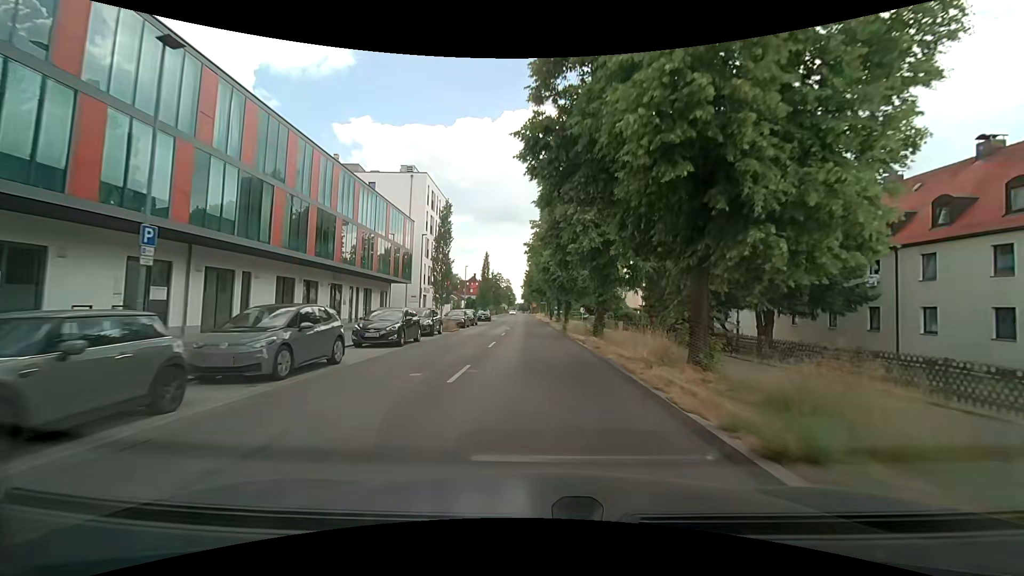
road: secondary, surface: asphalt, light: Day
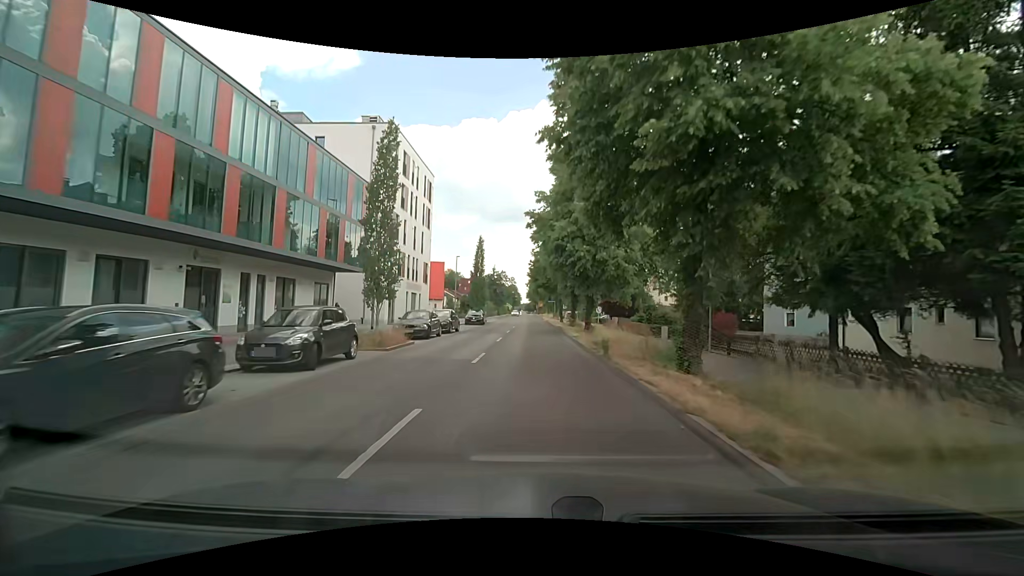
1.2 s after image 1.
(-0.3, +14.6) m; -1°
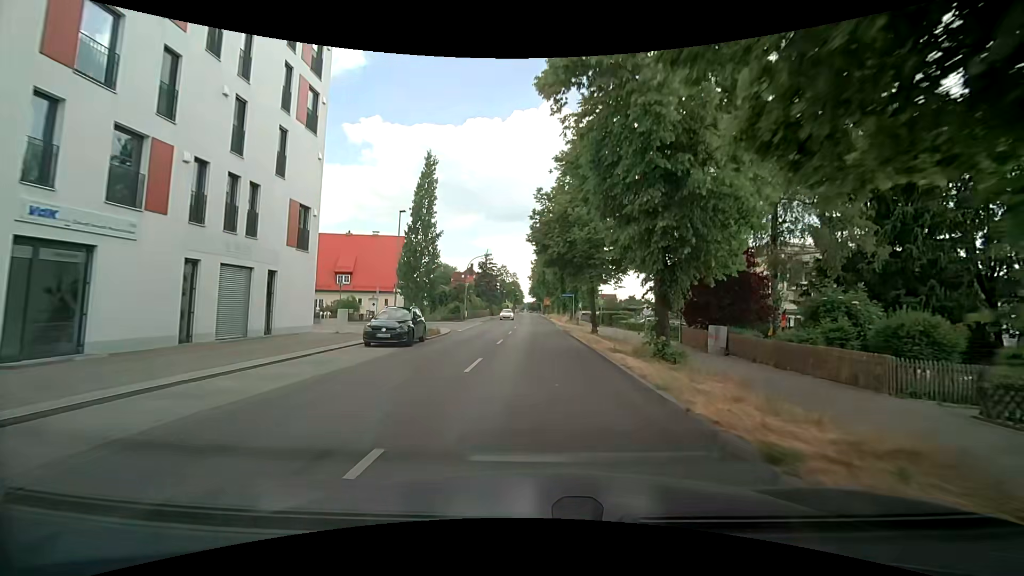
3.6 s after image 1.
(-0.2, +29.1) m; 0°
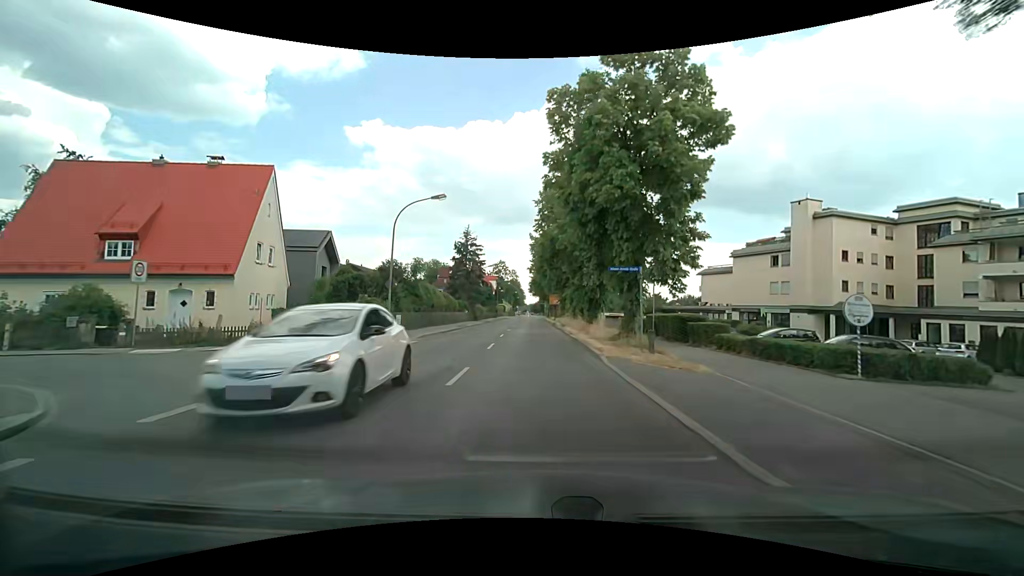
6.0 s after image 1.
(+0.1, +29.1) m; -1°
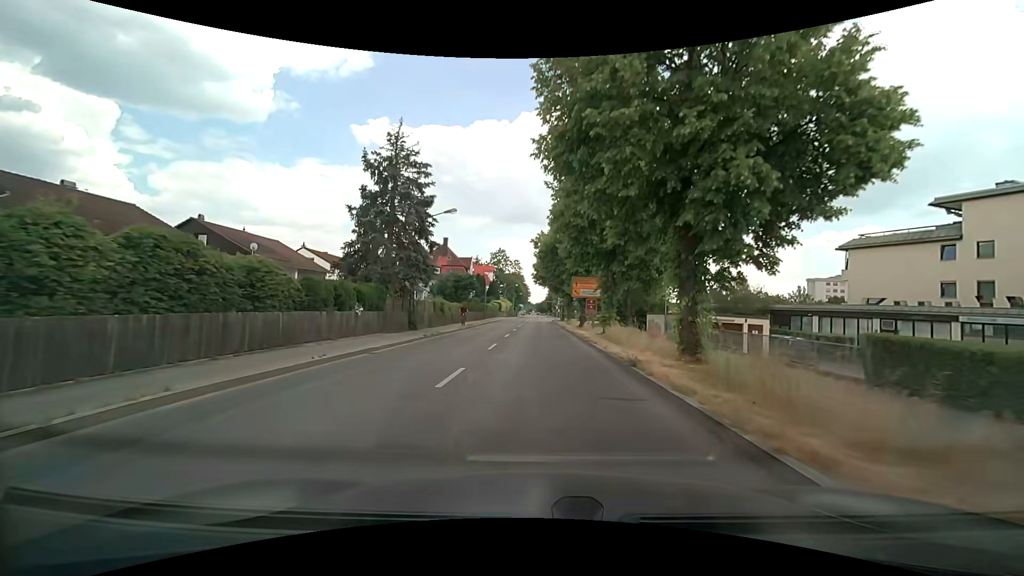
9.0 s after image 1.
(+0.1, +36.3) m; +1°
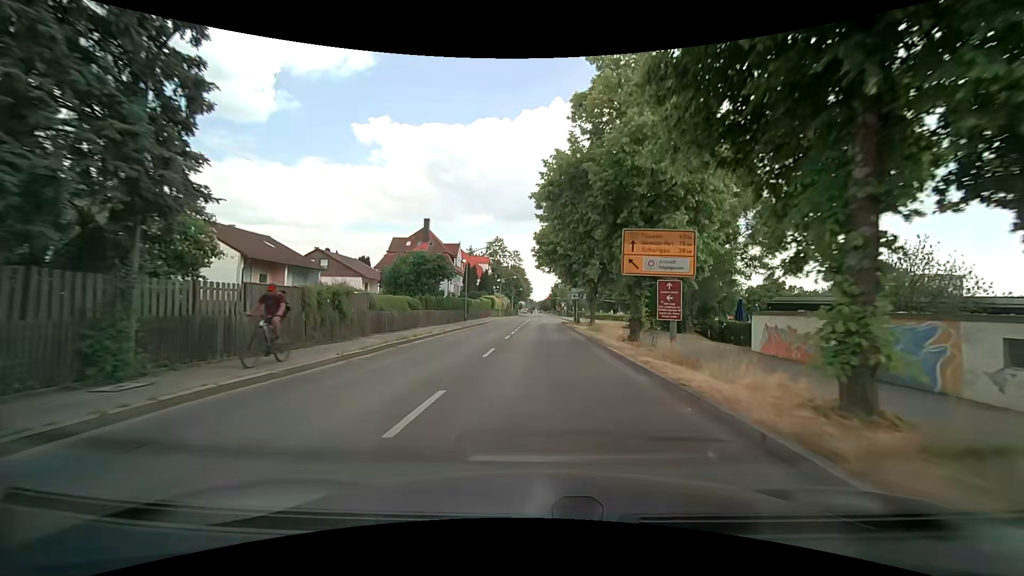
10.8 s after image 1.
(-0.2, +21.5) m; -1°
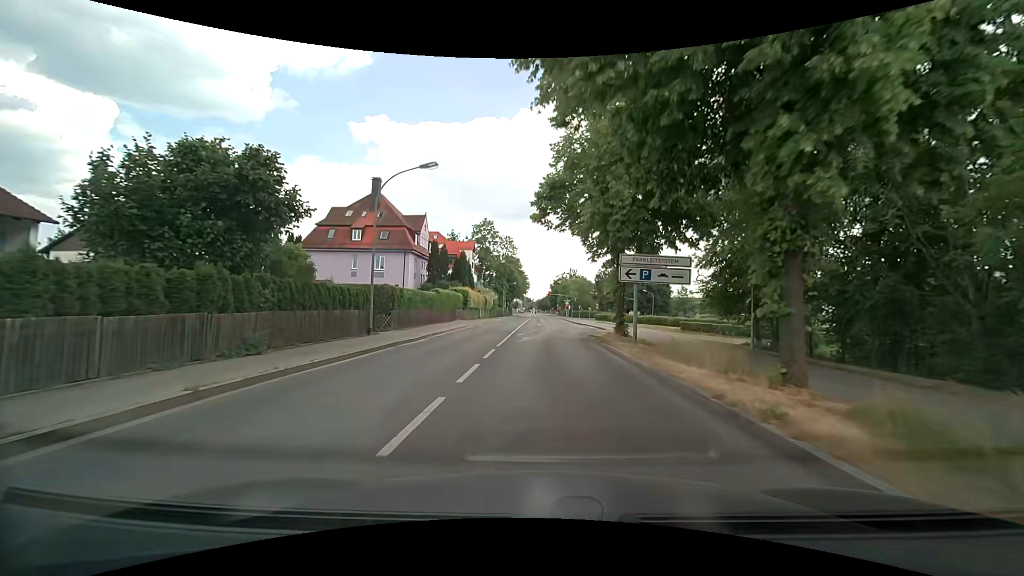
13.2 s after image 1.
(0.0, +27.7) m; 0°
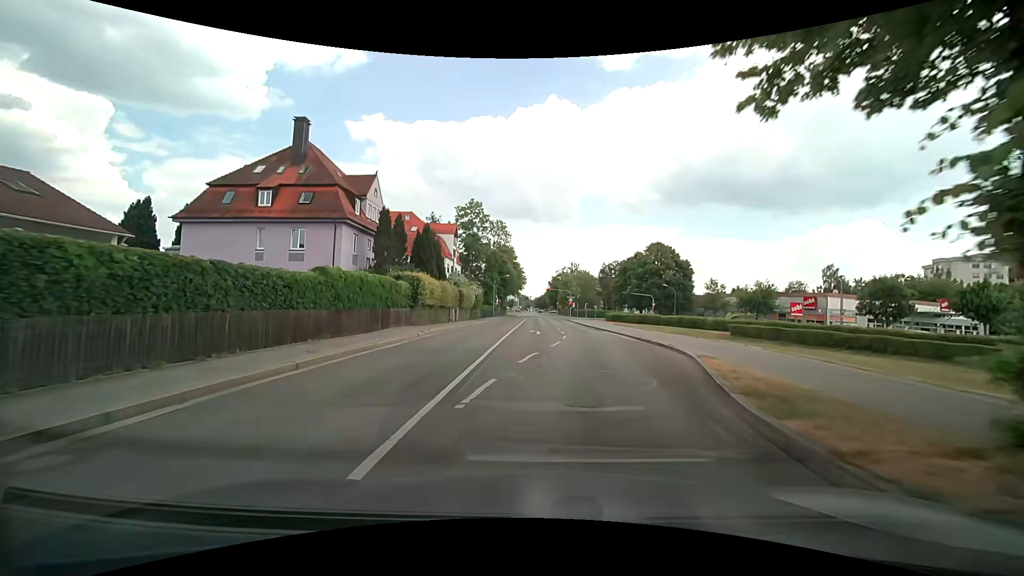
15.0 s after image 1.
(0.0, +19.7) m; 0°
